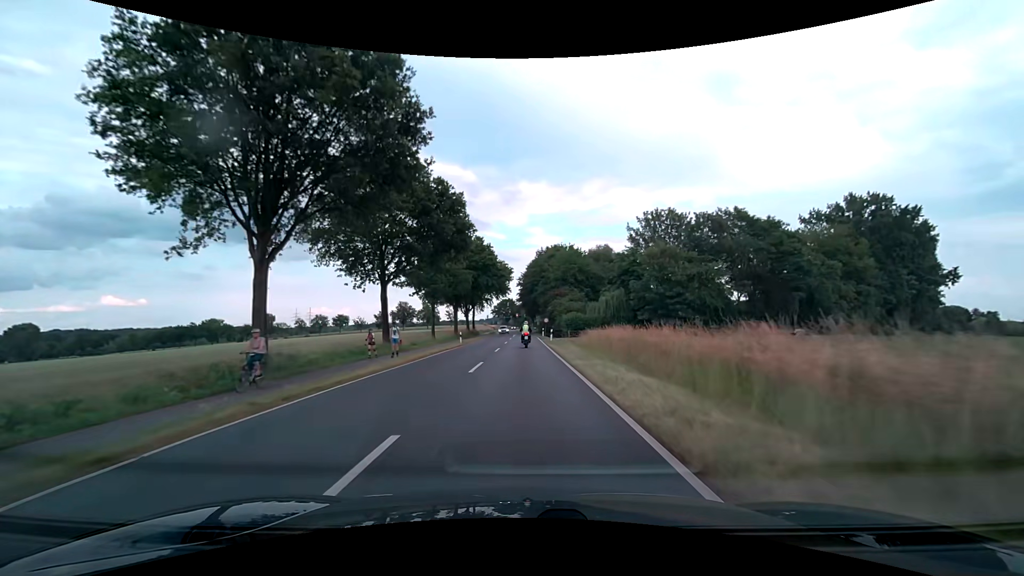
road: secondary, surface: asphalt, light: Day
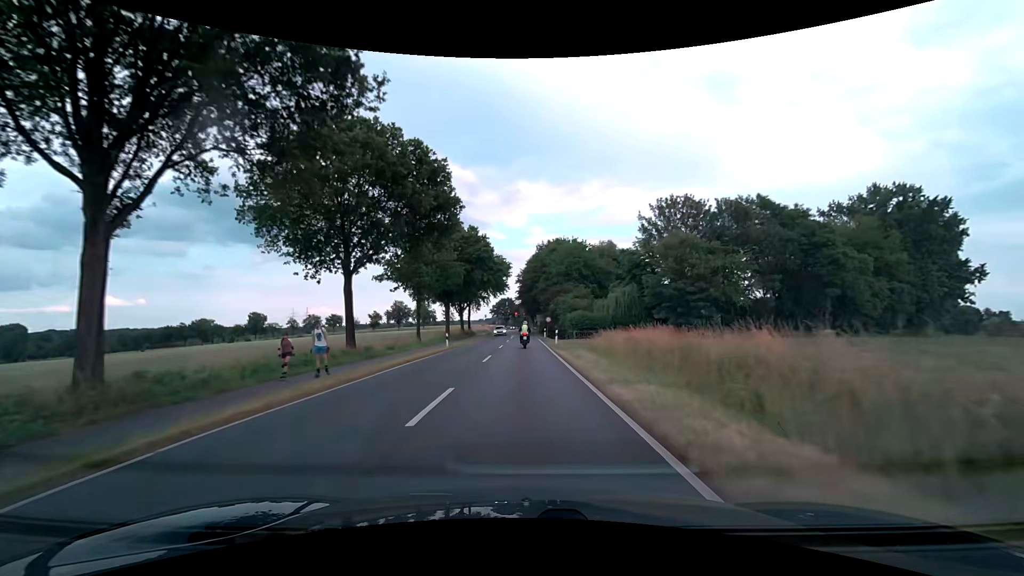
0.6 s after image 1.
(0.0, +7.6) m; 0°
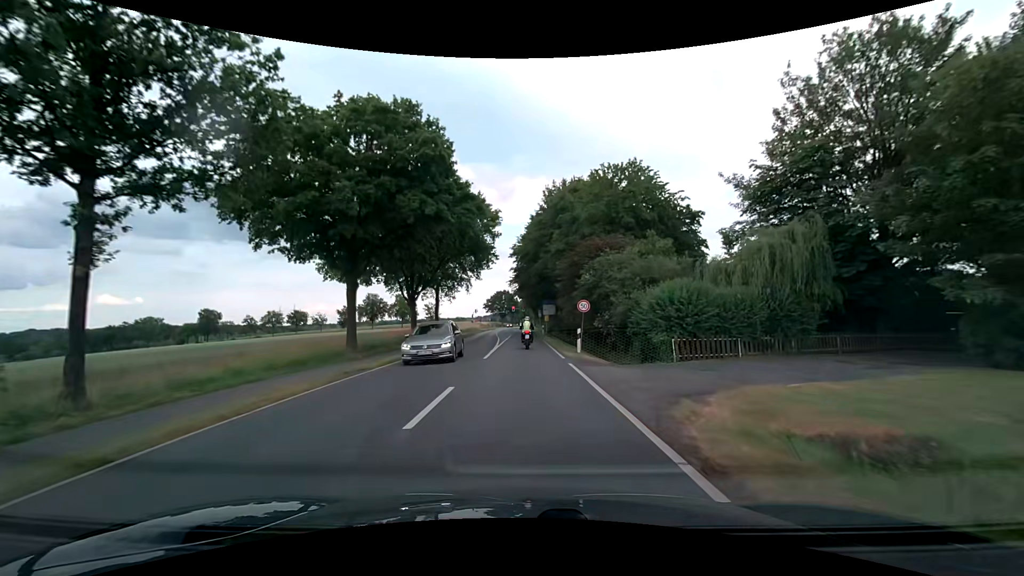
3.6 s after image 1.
(+0.2, +36.8) m; 0°
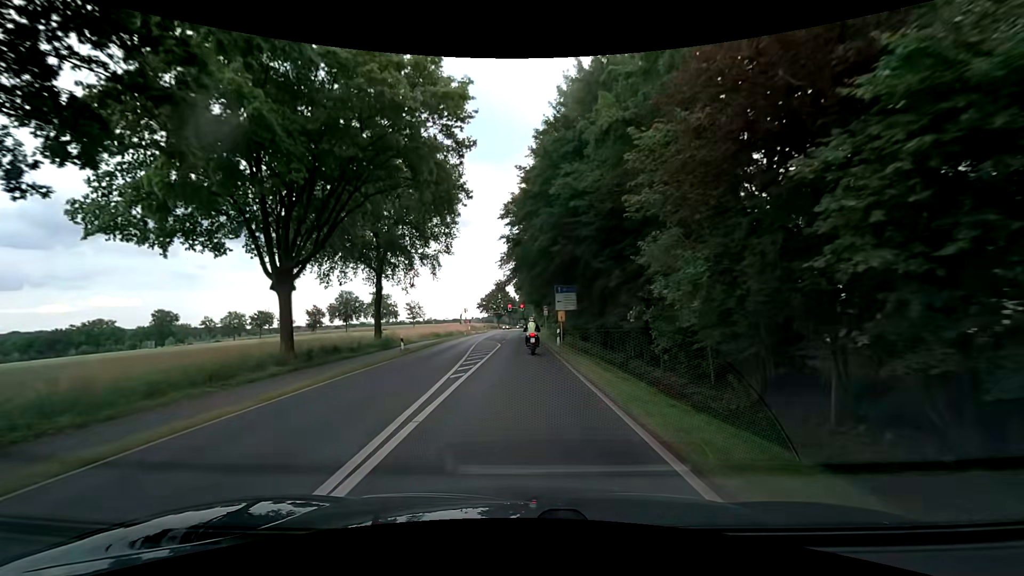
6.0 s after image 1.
(0.0, +25.3) m; 0°
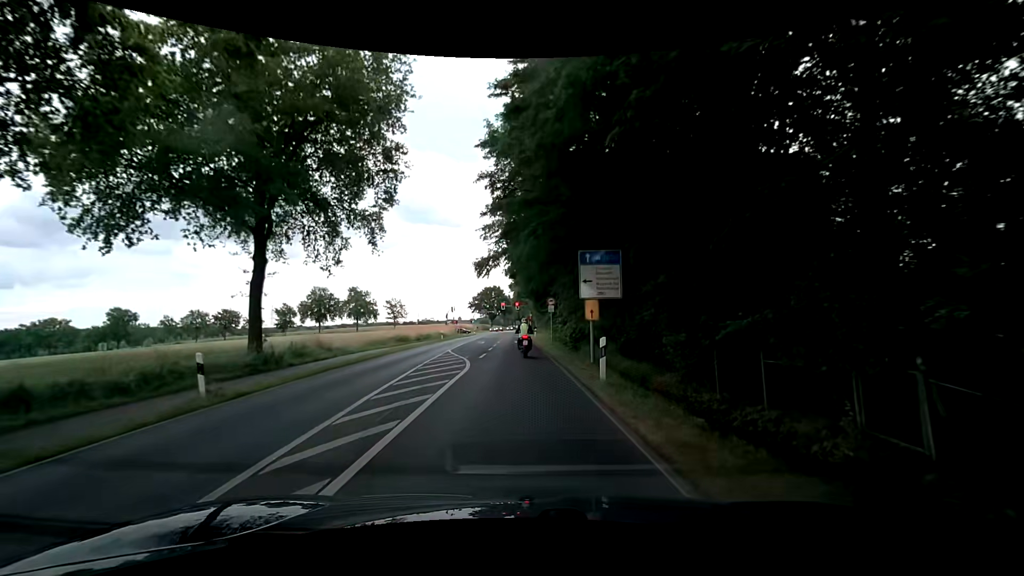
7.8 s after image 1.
(+0.1, +17.1) m; +1°
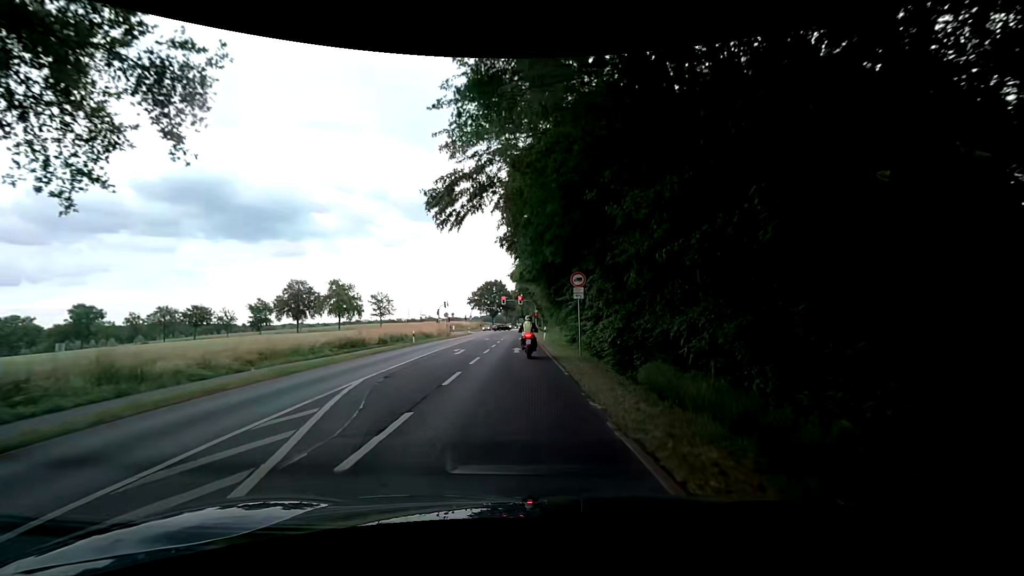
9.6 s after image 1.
(-0.1, +16.1) m; -1°
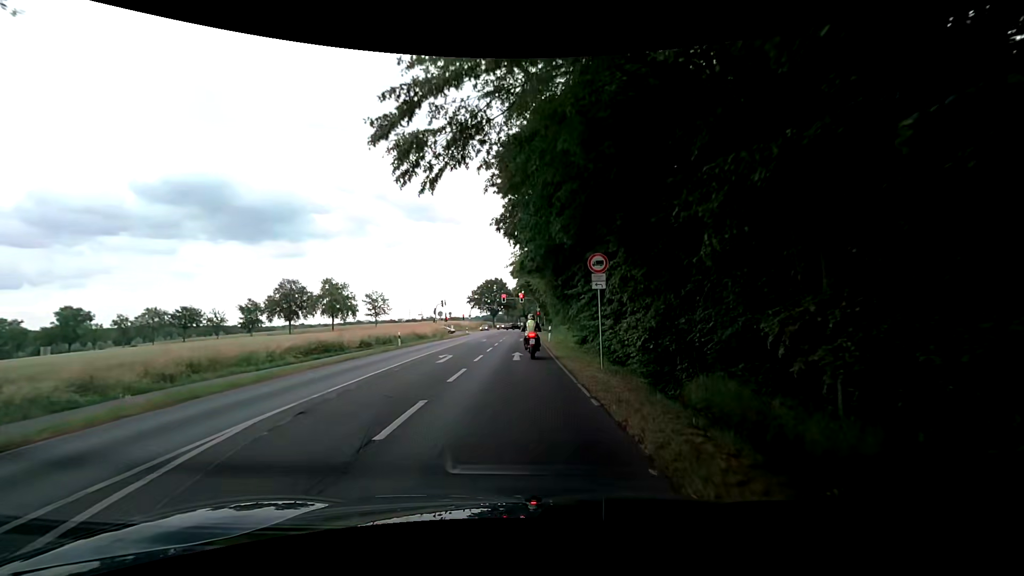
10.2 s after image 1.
(+0.1, +5.1) m; +2°
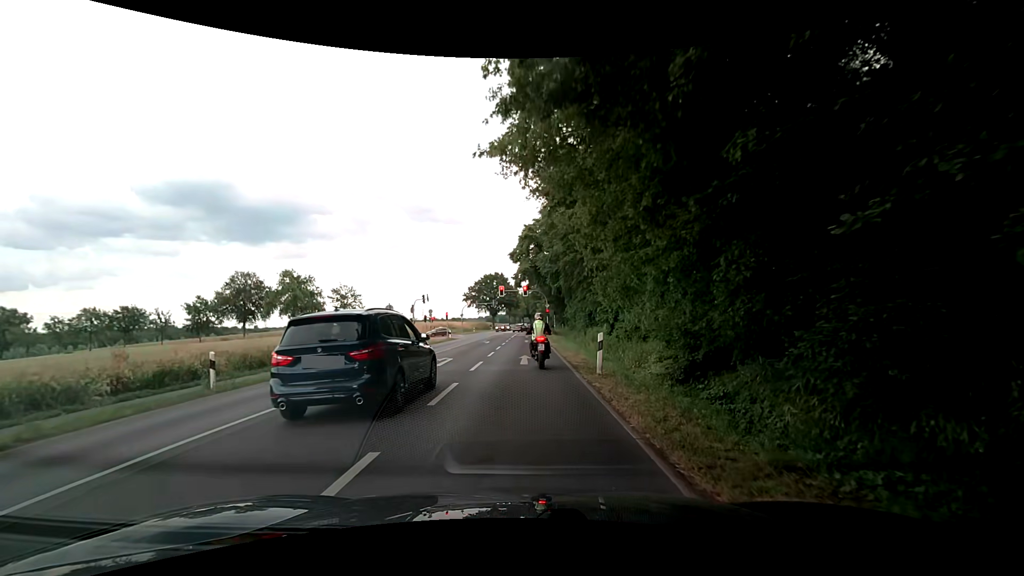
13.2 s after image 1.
(-0.6, +21.0) m; -1°
